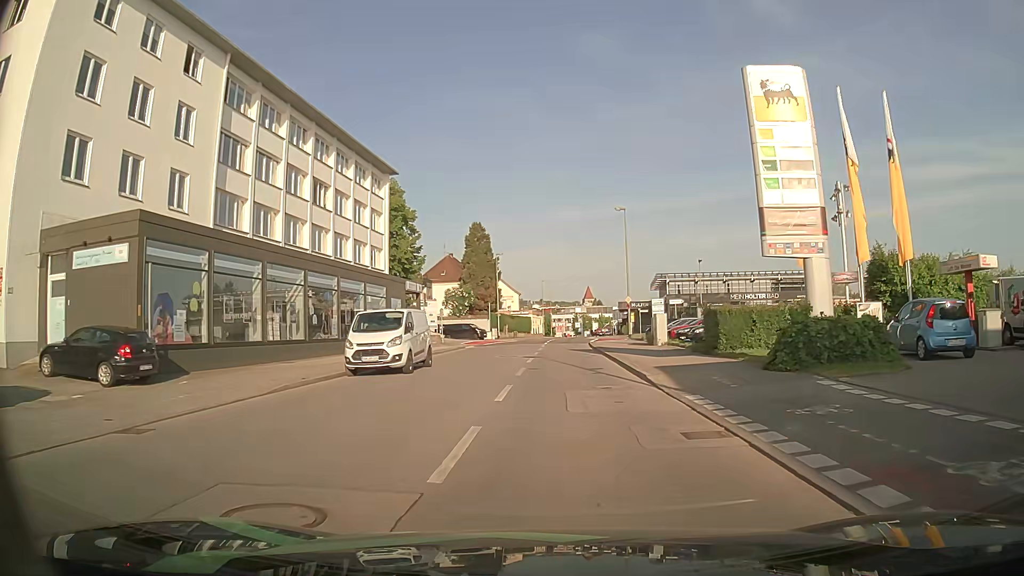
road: tertiary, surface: asphalt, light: Day
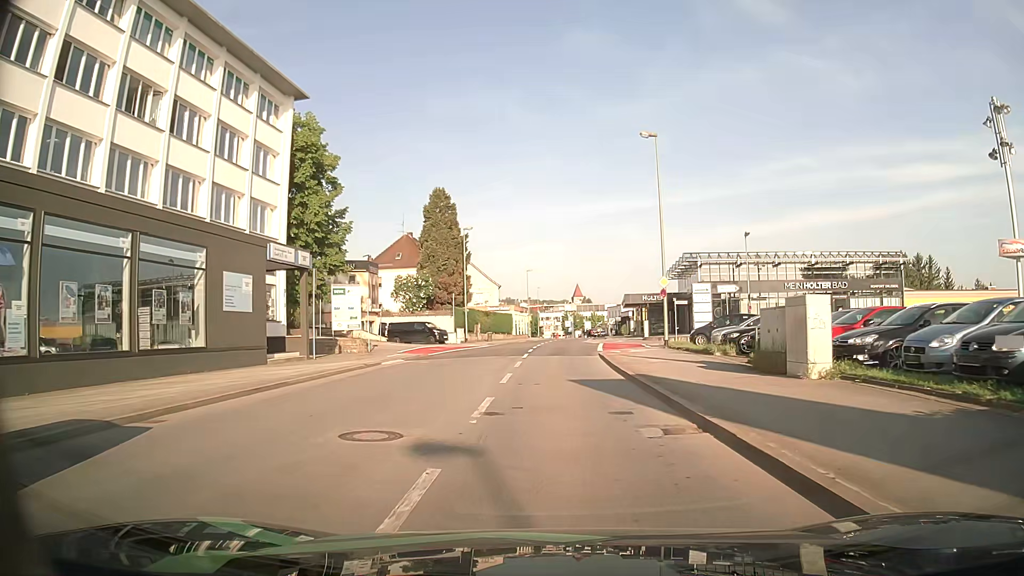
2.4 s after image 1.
(+0.1, +20.6) m; 0°
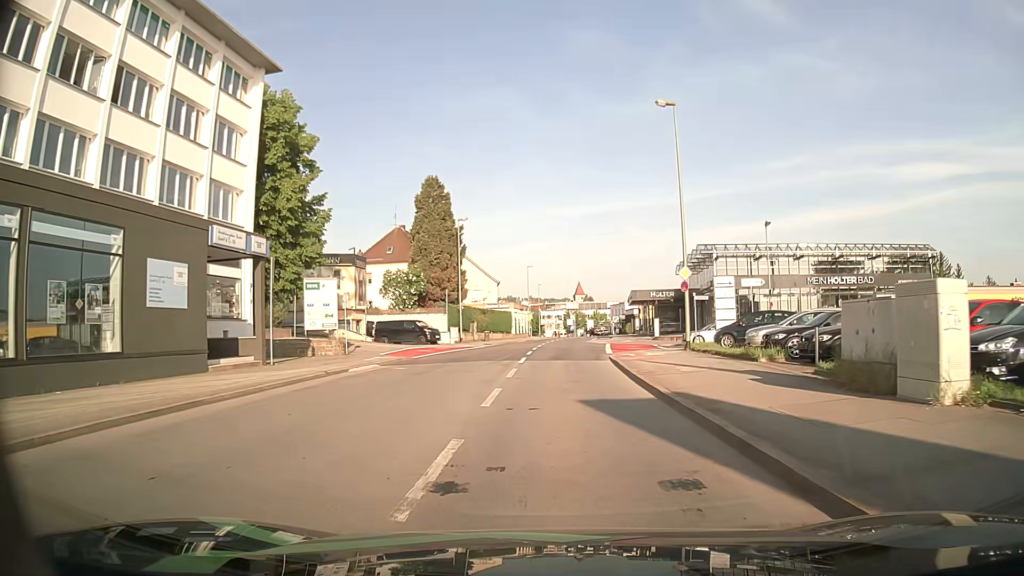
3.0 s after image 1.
(0.0, +4.5) m; 0°
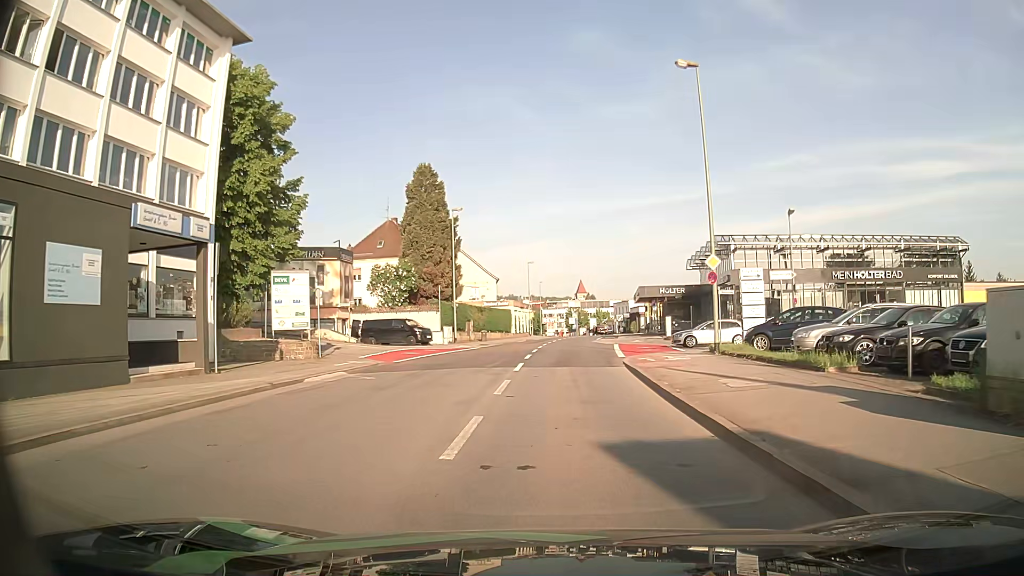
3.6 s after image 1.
(0.0, +4.3) m; 0°
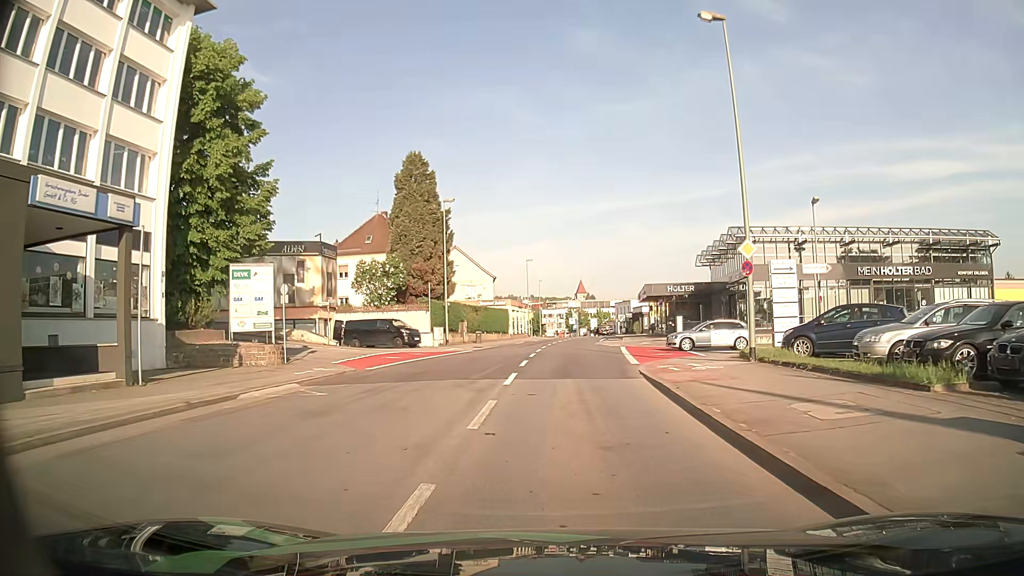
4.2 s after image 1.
(0.0, +4.0) m; +1°
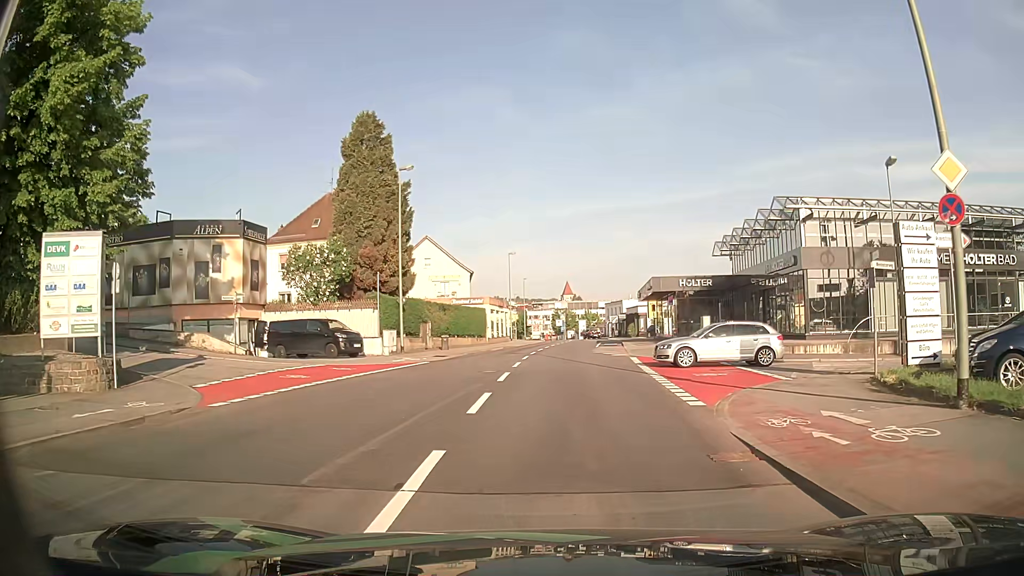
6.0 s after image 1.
(0.0, +10.4) m; 0°
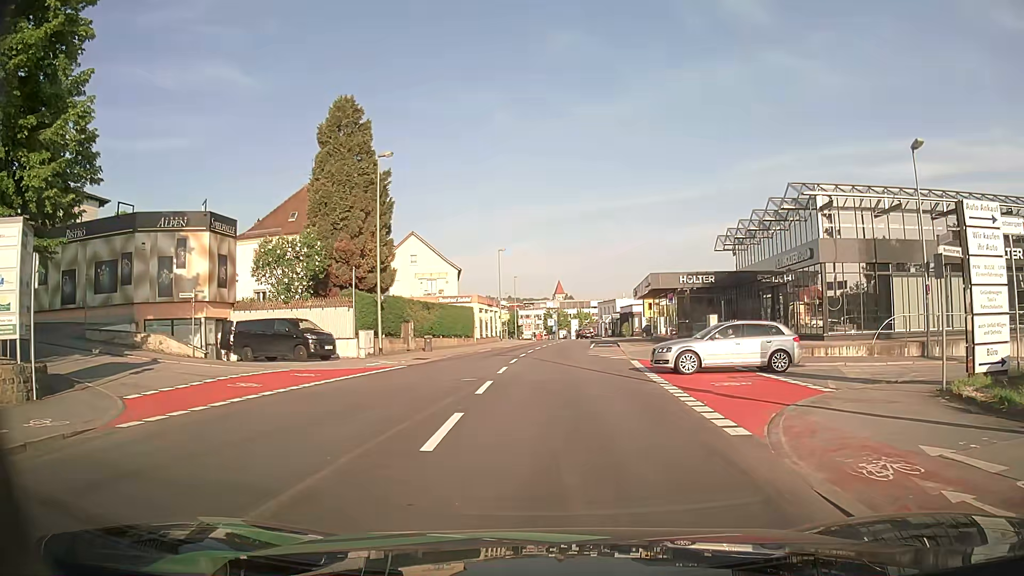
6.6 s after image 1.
(0.0, +2.9) m; +1°
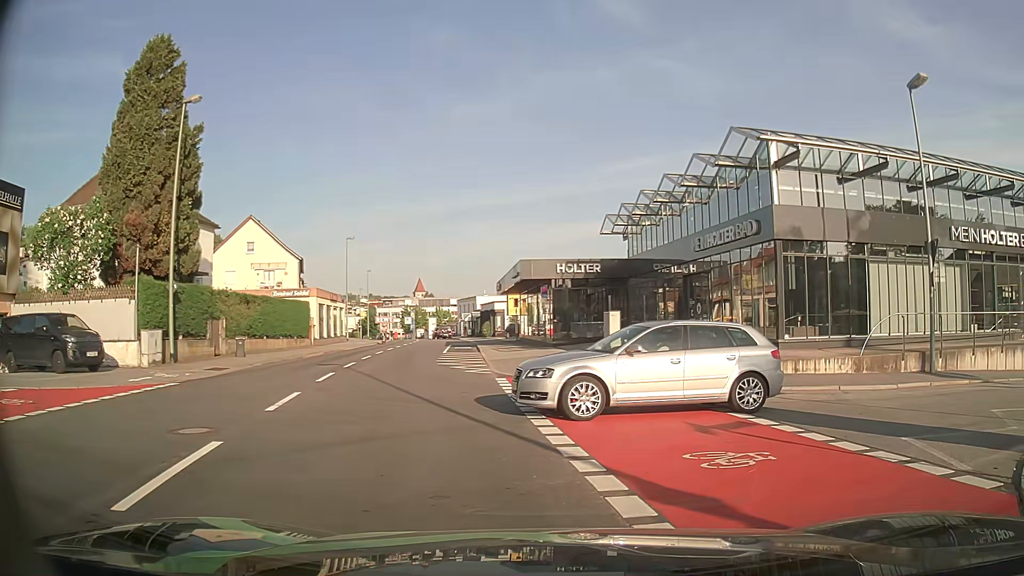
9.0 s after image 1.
(+0.4, +8.3) m; +10°
(+4, +9) (+14, +11) (+23, +13) (+33, +14) (+43, +16) (+53, +18) (+63, +20) (+73, +22) (+82, +25) (+92, +28) m
